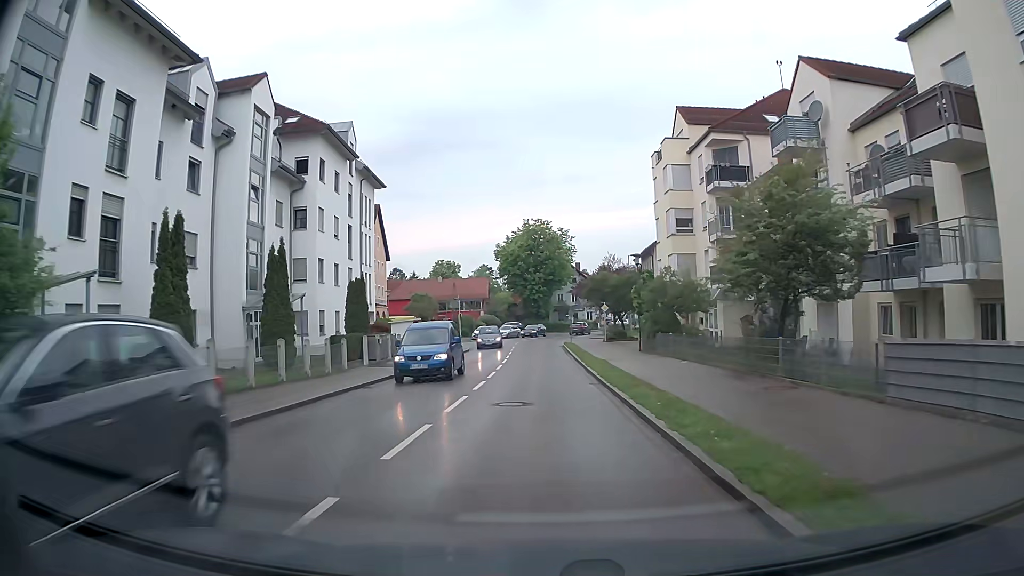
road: tertiary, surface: asphalt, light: Day
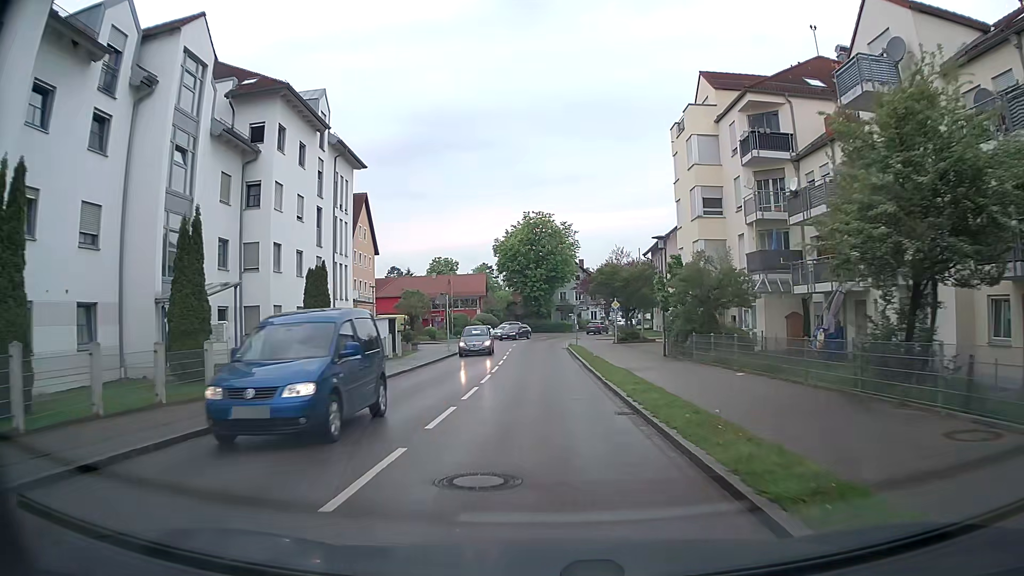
(0.0, +6.7) m; 0°
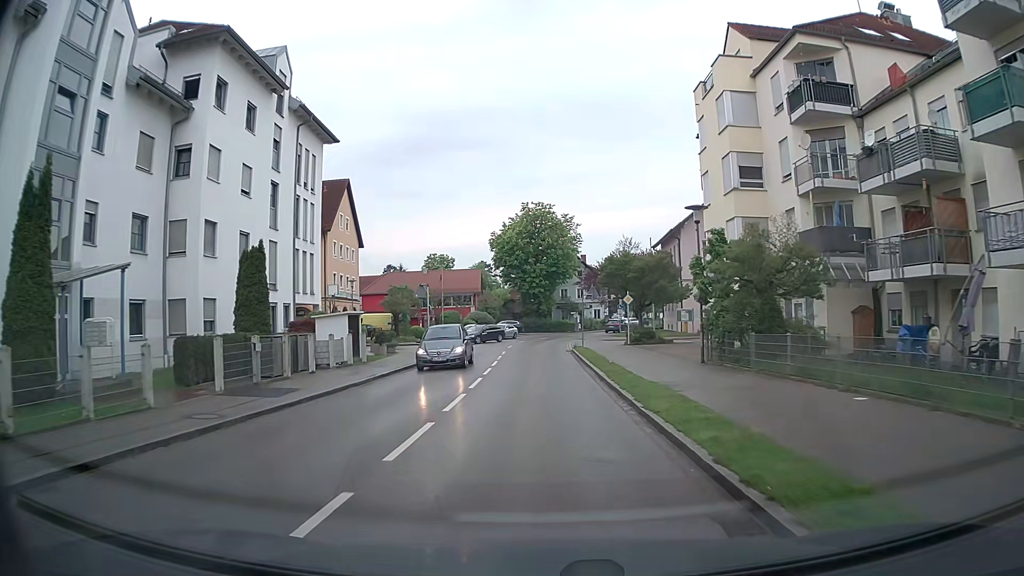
(0.0, +6.8) m; -1°
(0, +10) (0, +20) (0, +30) (0, +40) (0, +50) (+2, +60) (+5, +69) (+8, +79) (+12, +88) (+17, +97) m
